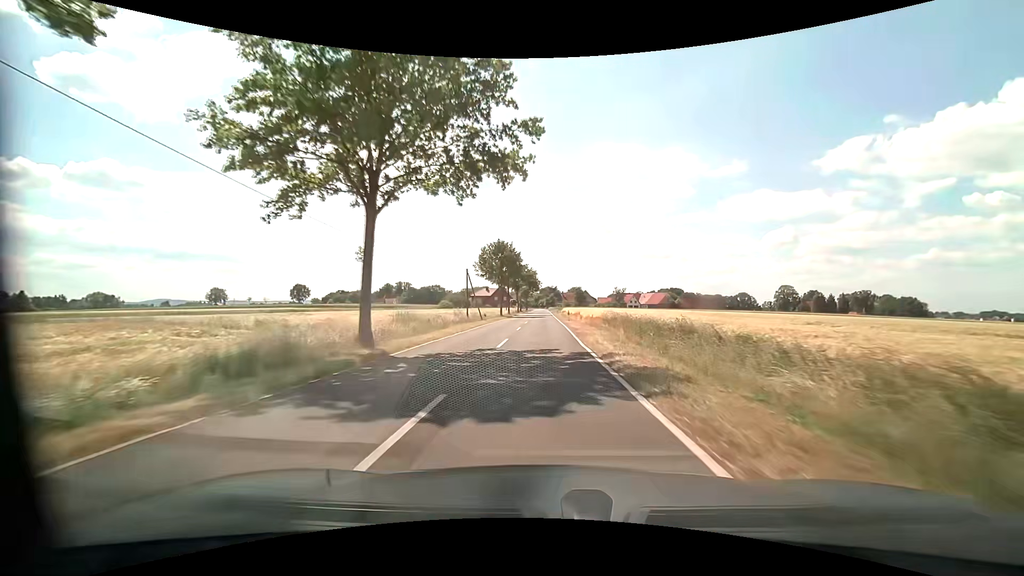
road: tertiary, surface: asphalt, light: Day
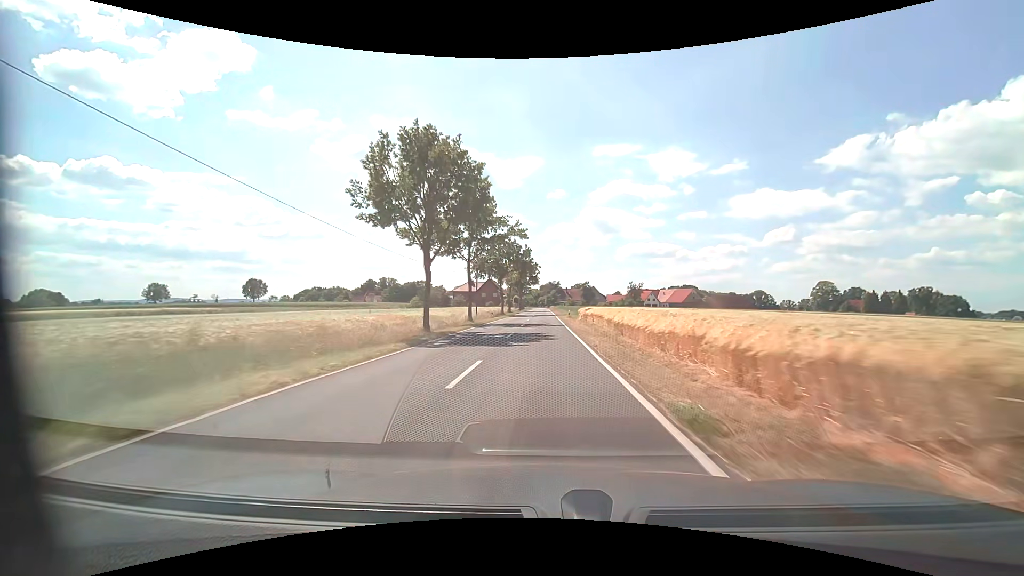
(+0.1, +44.6) m; 0°
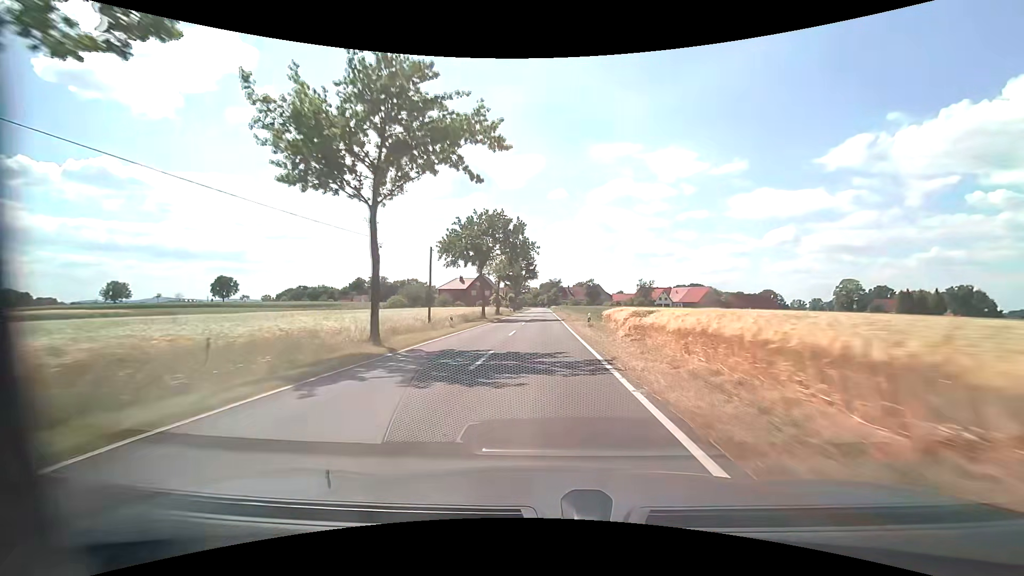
(0.0, +22.6) m; 0°
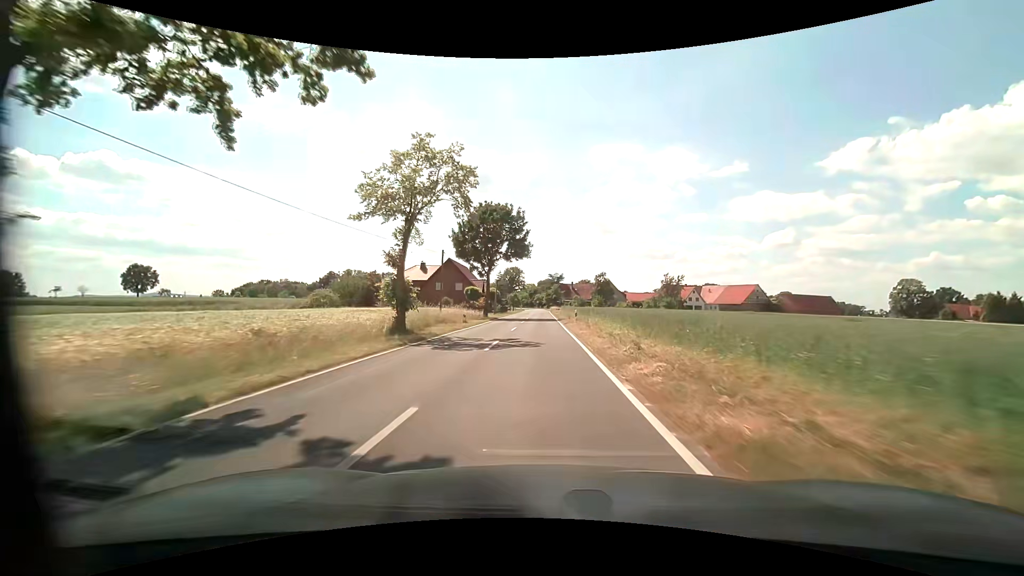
(+0.1, +44.3) m; 0°
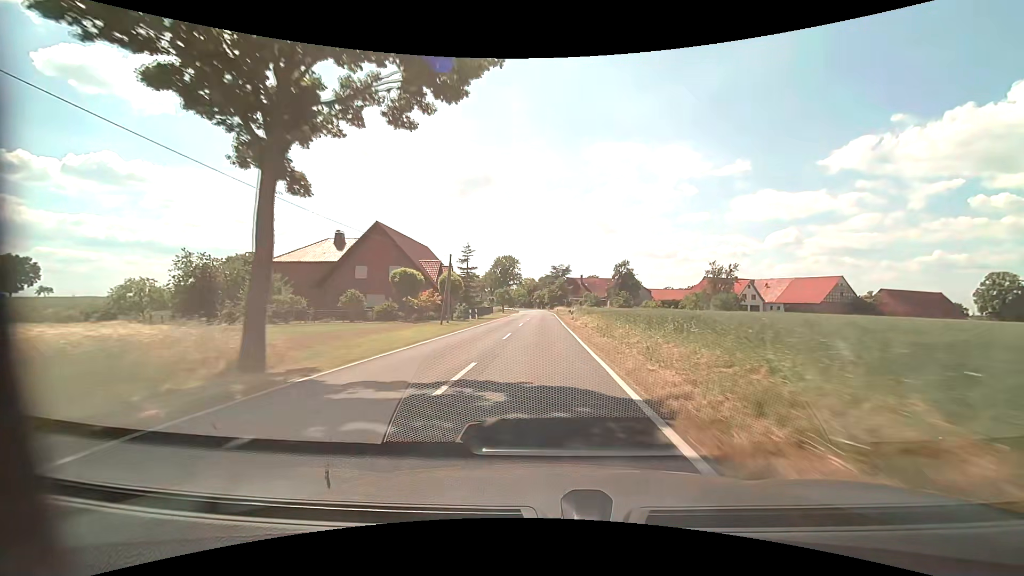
(-0.2, +42.0) m; 0°
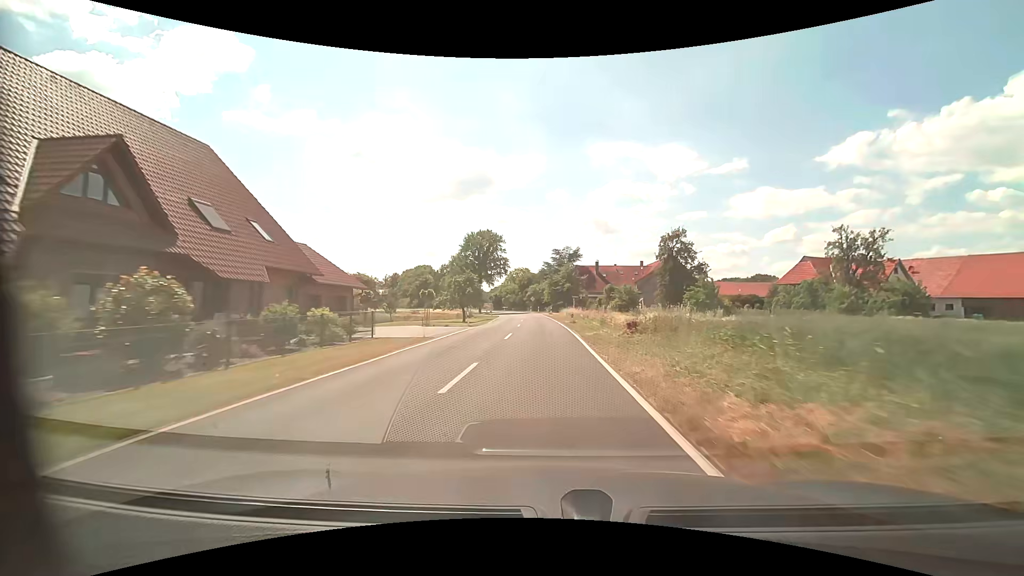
(+0.1, +50.3) m; 0°
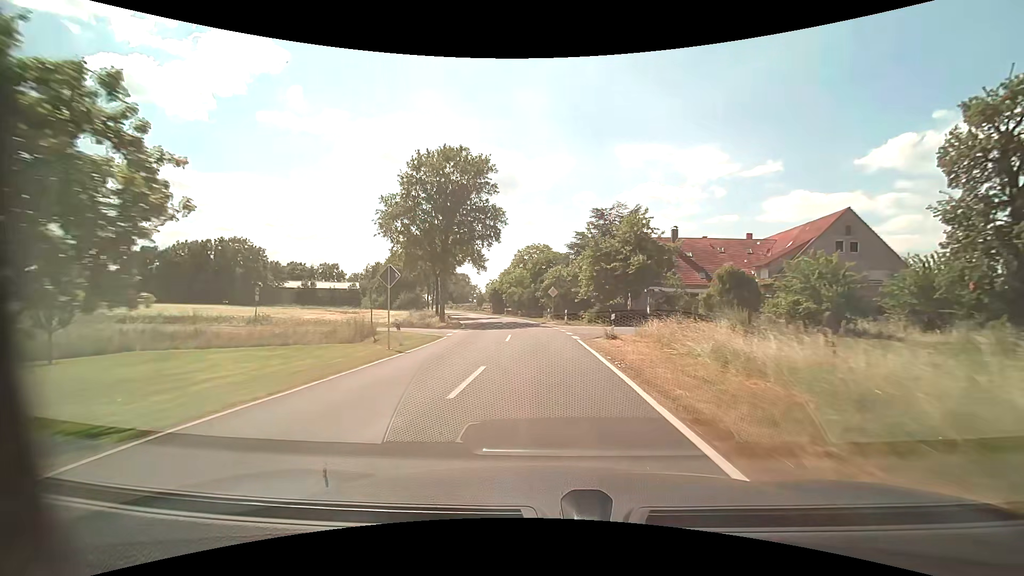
(-0.4, +49.4) m; -3°
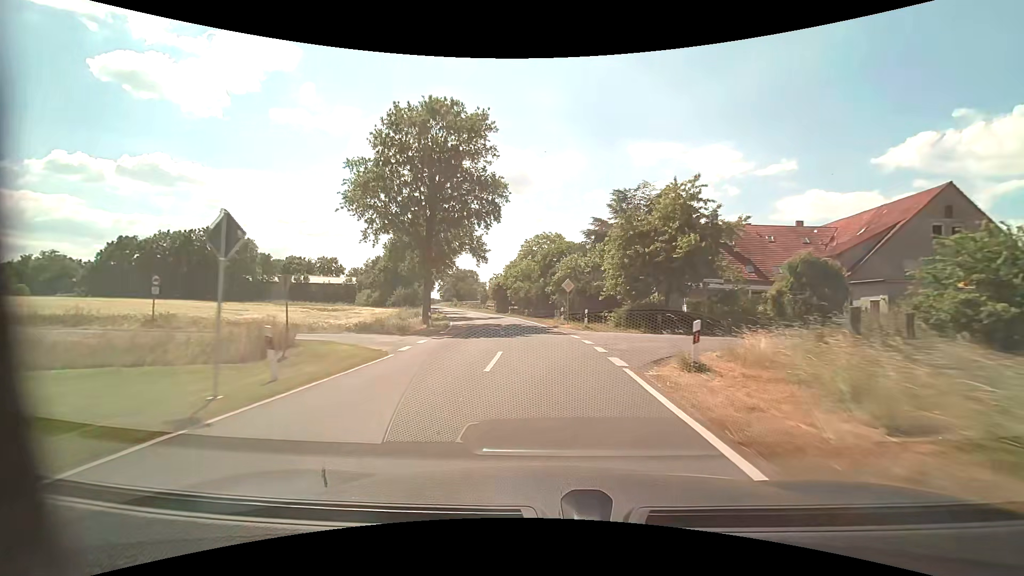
(-0.1, +9.6) m; -1°
(0, +10) (-1, +20) (-2, +30) (-3, +40) (-5, +50) (-8, +59) (-10, +69) (-12, +79) (-15, +88) (-17, +98) m
